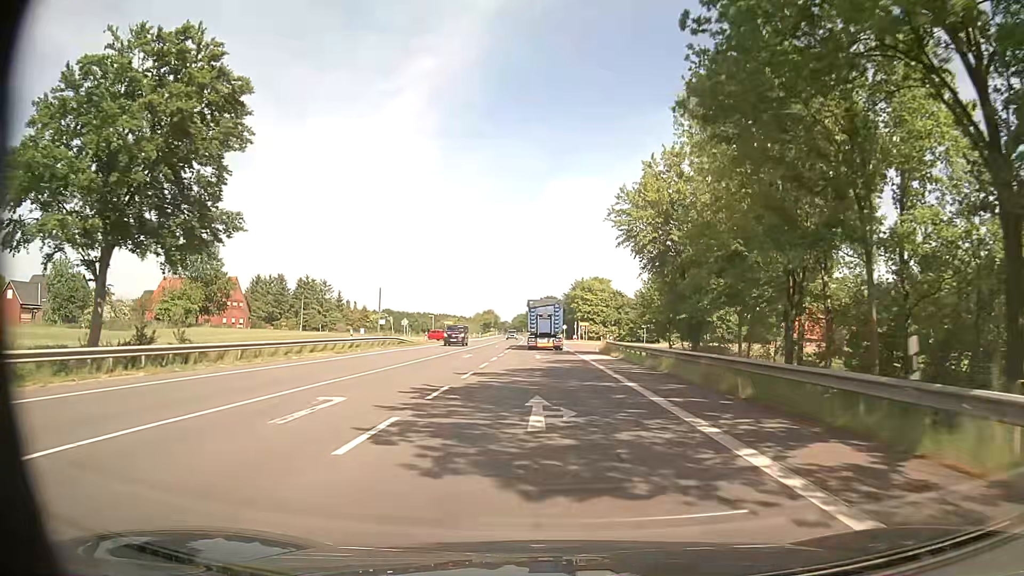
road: secondary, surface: asphalt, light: Day
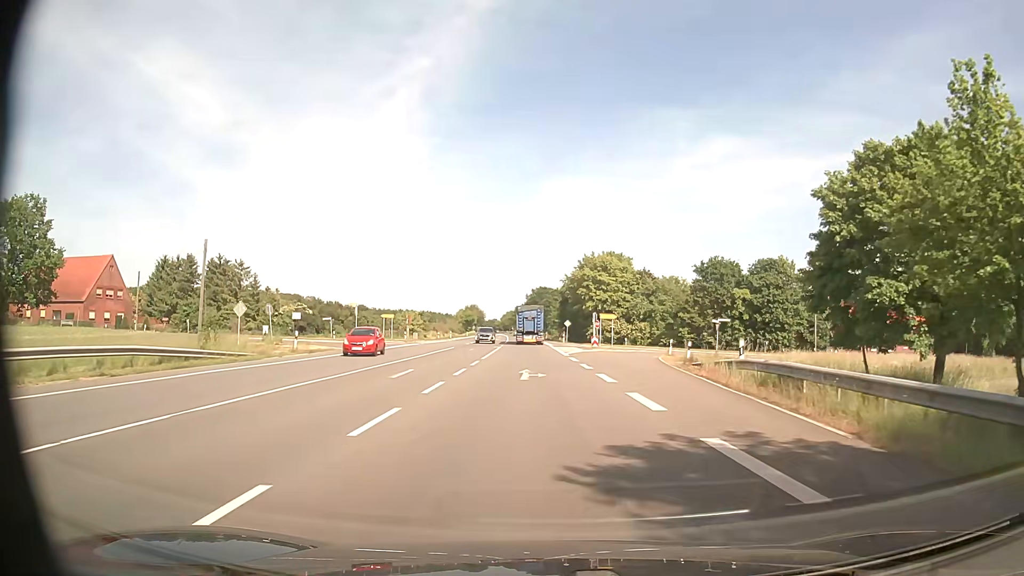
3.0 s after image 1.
(-0.1, +40.0) m; +1°
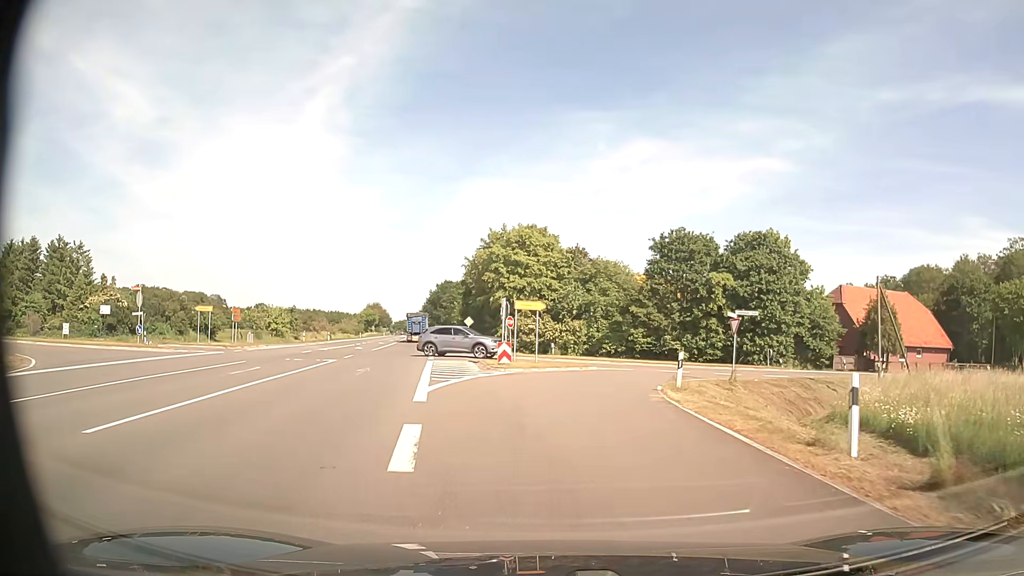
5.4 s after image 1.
(+1.7, +24.0) m; +7°
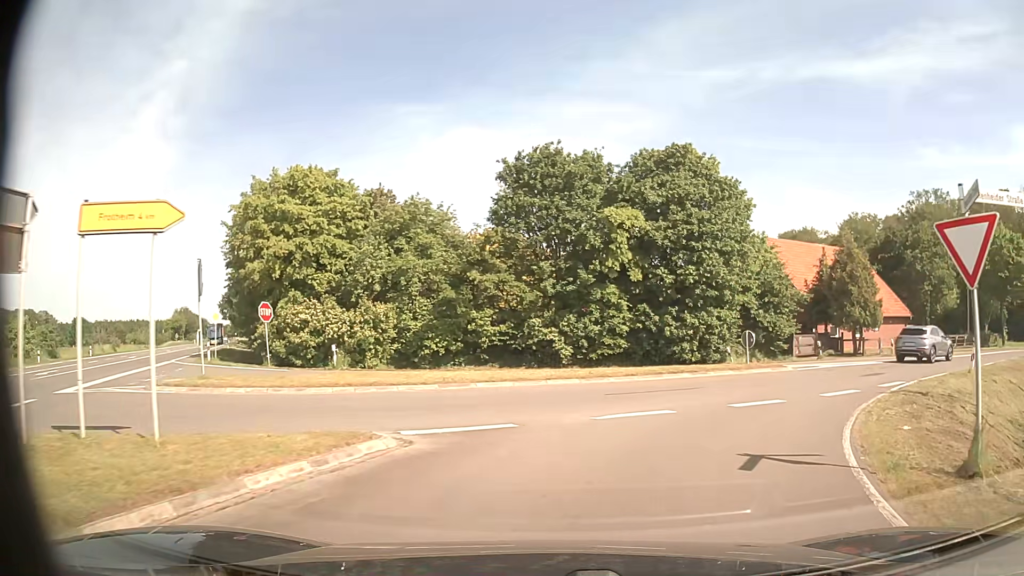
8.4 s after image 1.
(+1.7, +22.4) m; +15°
(+1, +10) (+6, +18) (+14, +25) (+22, +31) (+30, +36) (+39, +42) (+47, +47) (+55, +54) (+63, +59) (+72, +64) m
